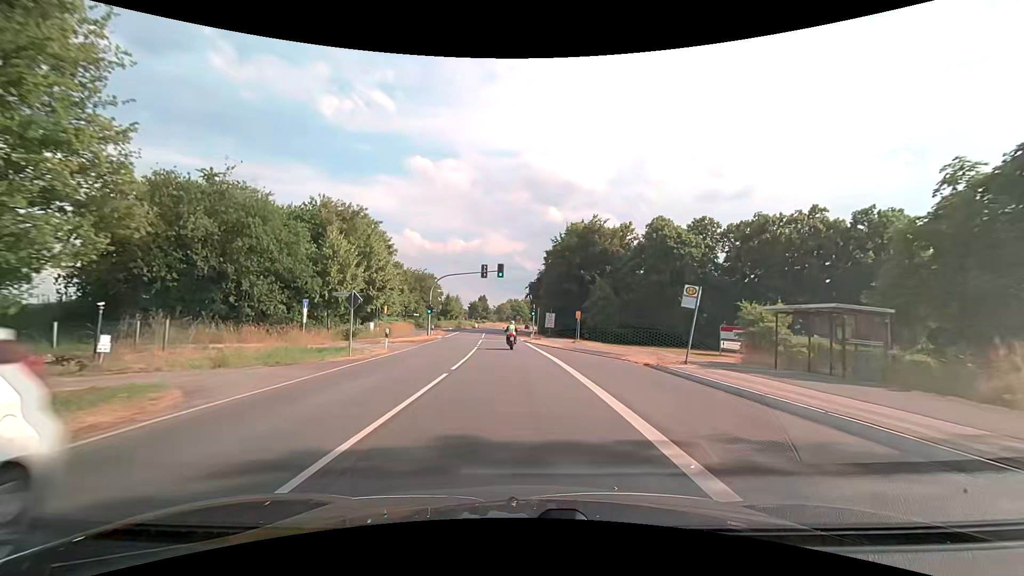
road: secondary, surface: asphalt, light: Day
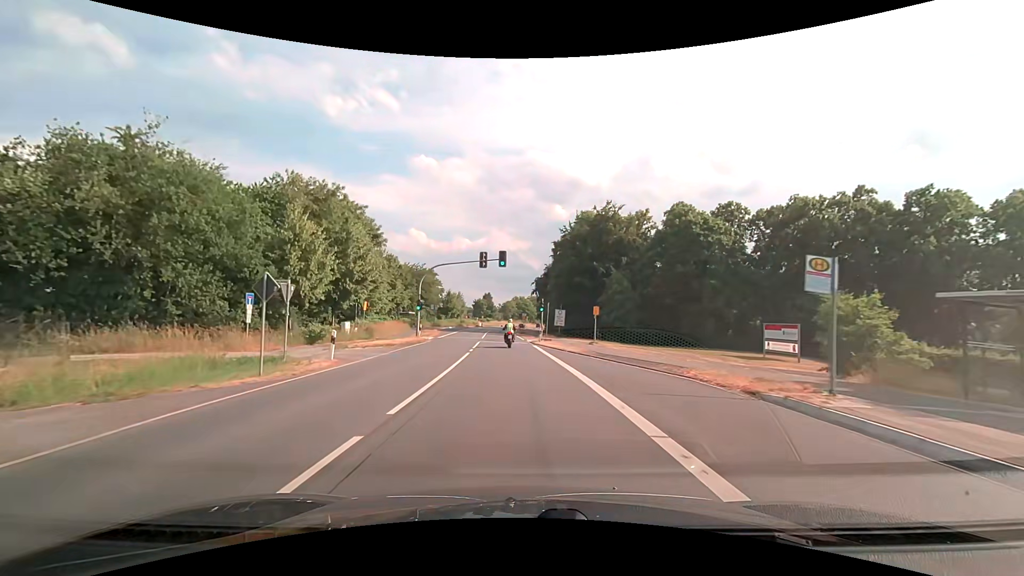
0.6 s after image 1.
(0.0, +7.8) m; 0°
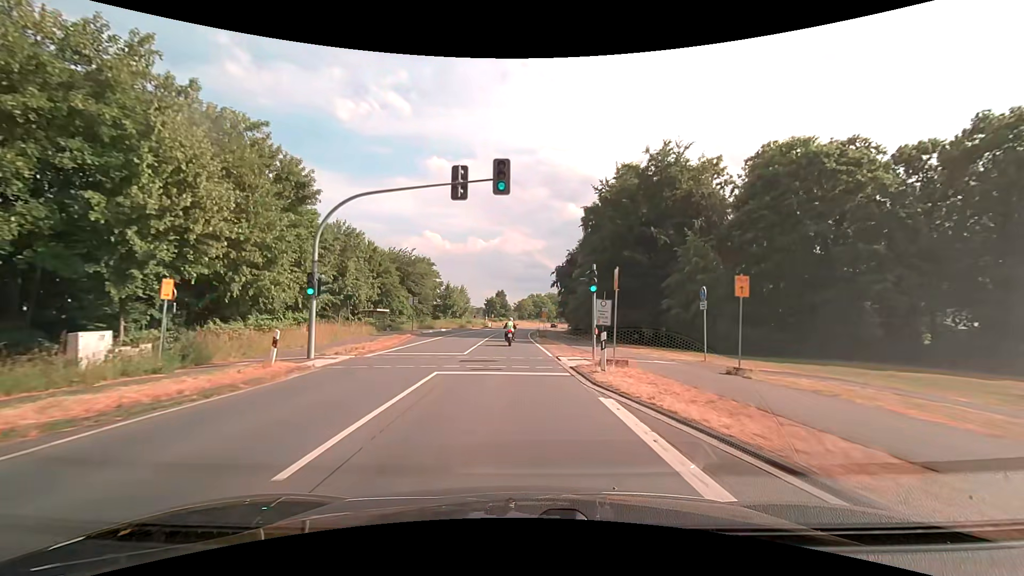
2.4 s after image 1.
(-0.4, +23.4) m; -2°
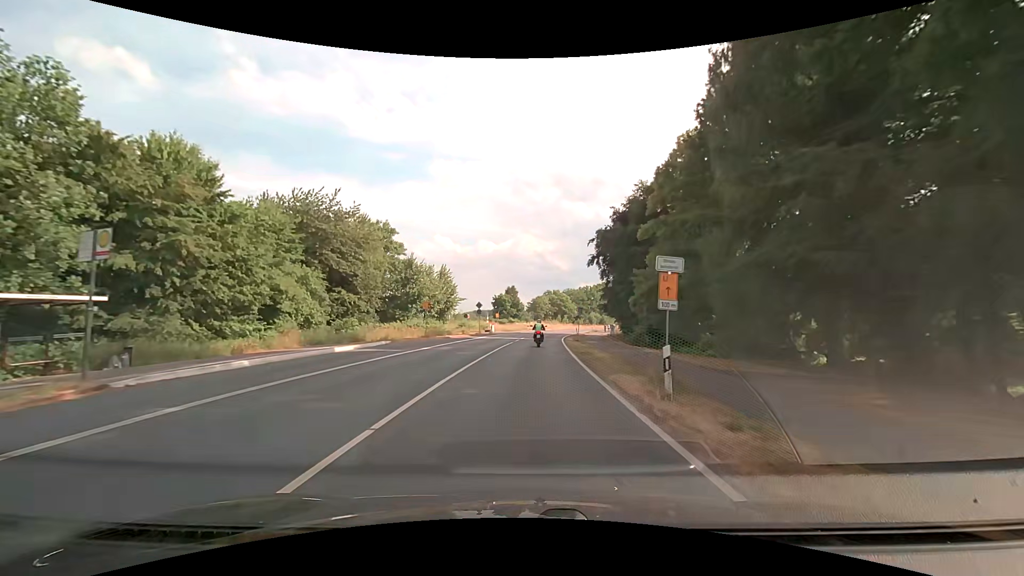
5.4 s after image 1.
(-0.9, +38.9) m; -2°
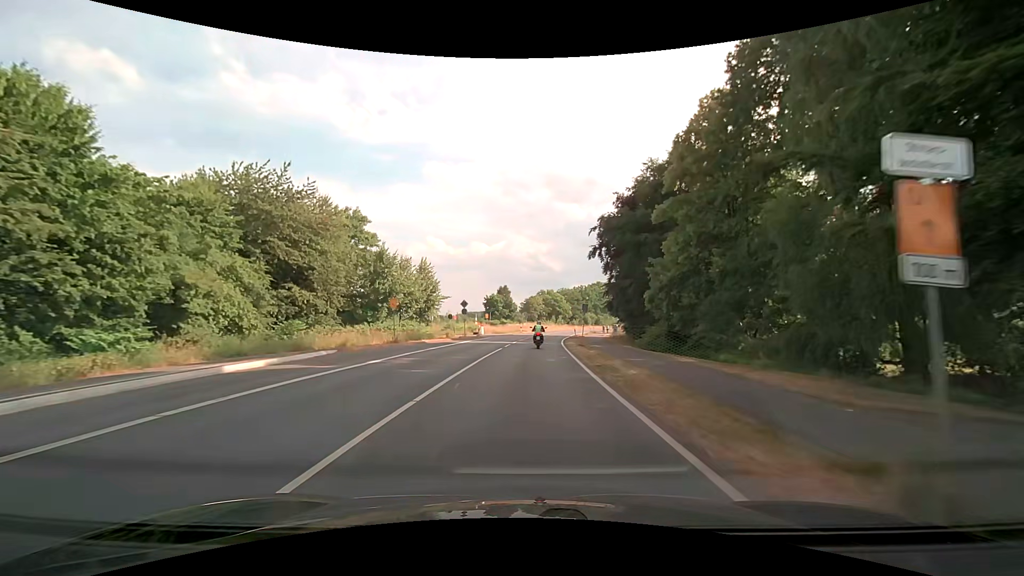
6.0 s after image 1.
(0.0, +7.7) m; 0°
(0, +10) (0, +20) (+1, +30) (+2, +40) (+2, +50) (+4, +60) (+5, +70) (+7, +80) (+9, +89) (+11, +99) m
